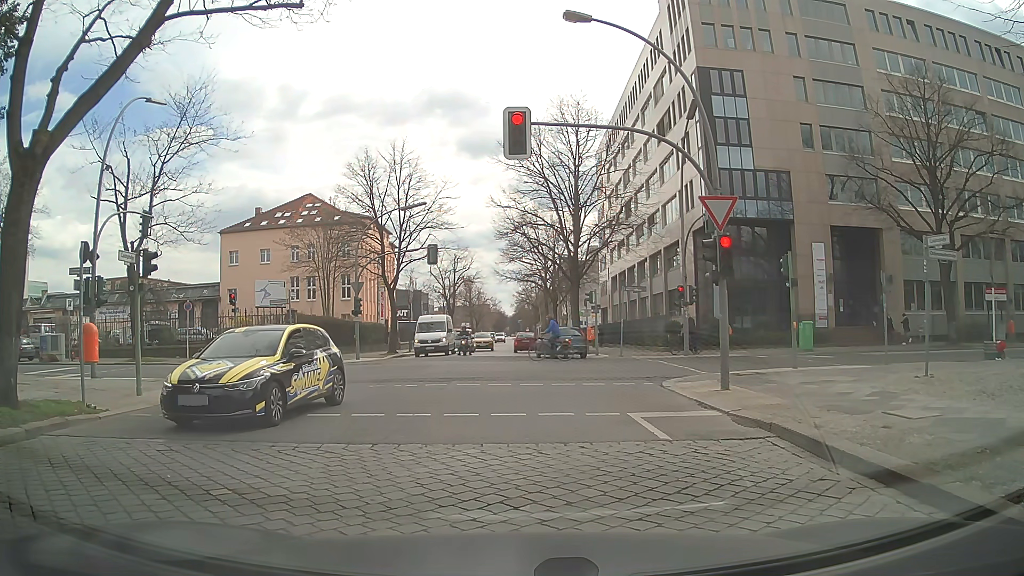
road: residential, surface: sett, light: Day
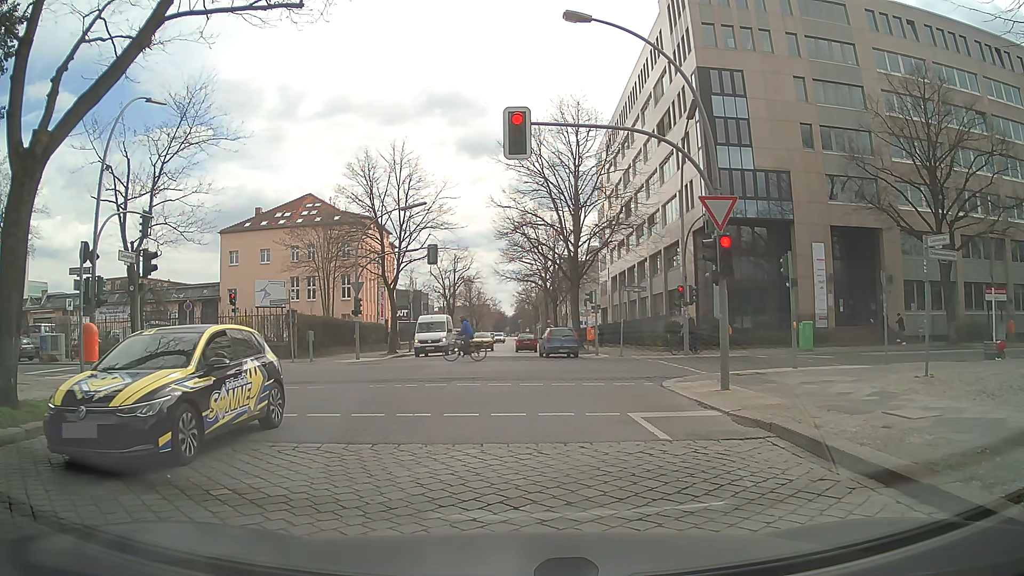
(0.0, 0.0) m; 0°
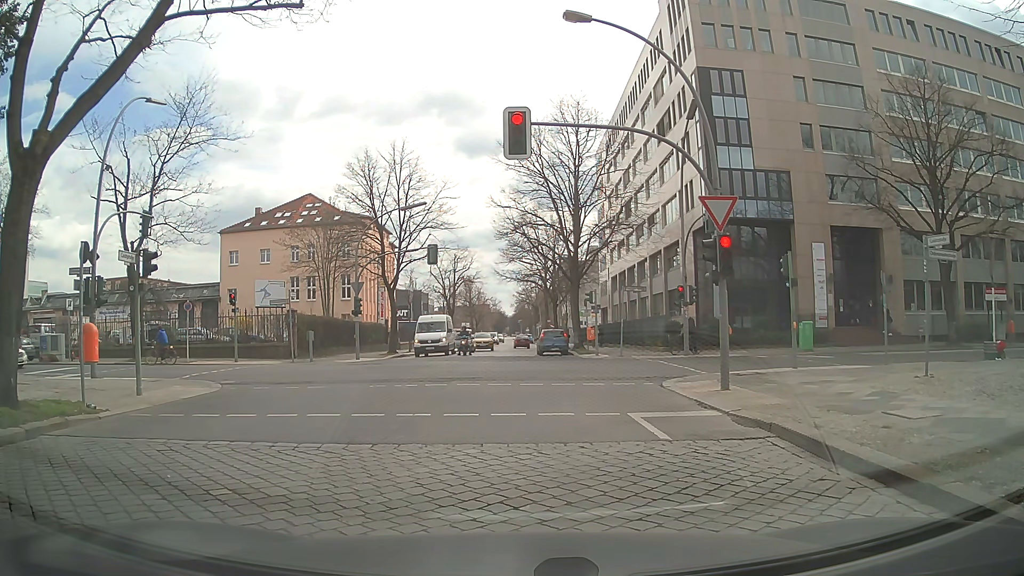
(0.0, 0.0) m; 0°
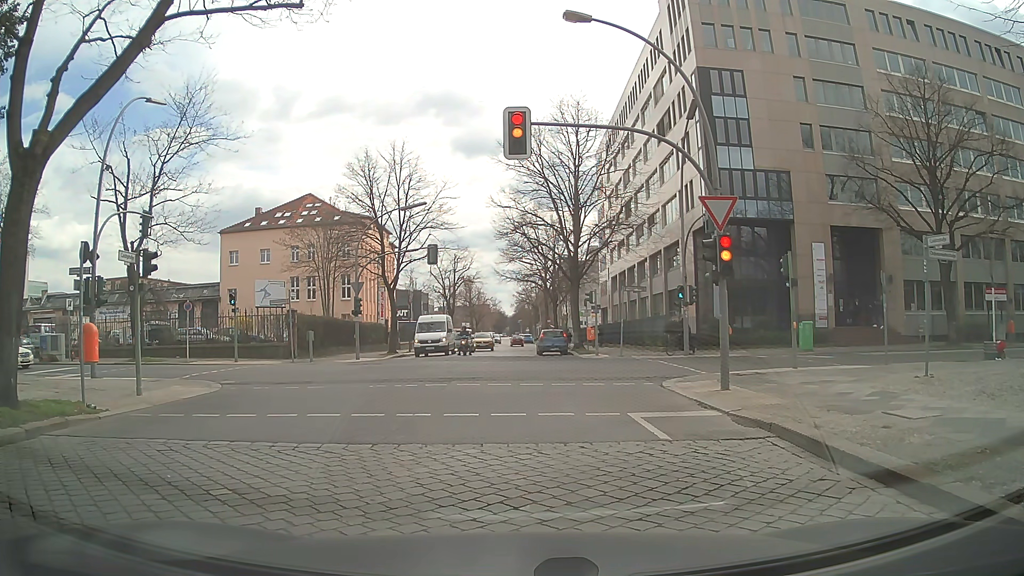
(0.0, 0.0) m; 0°
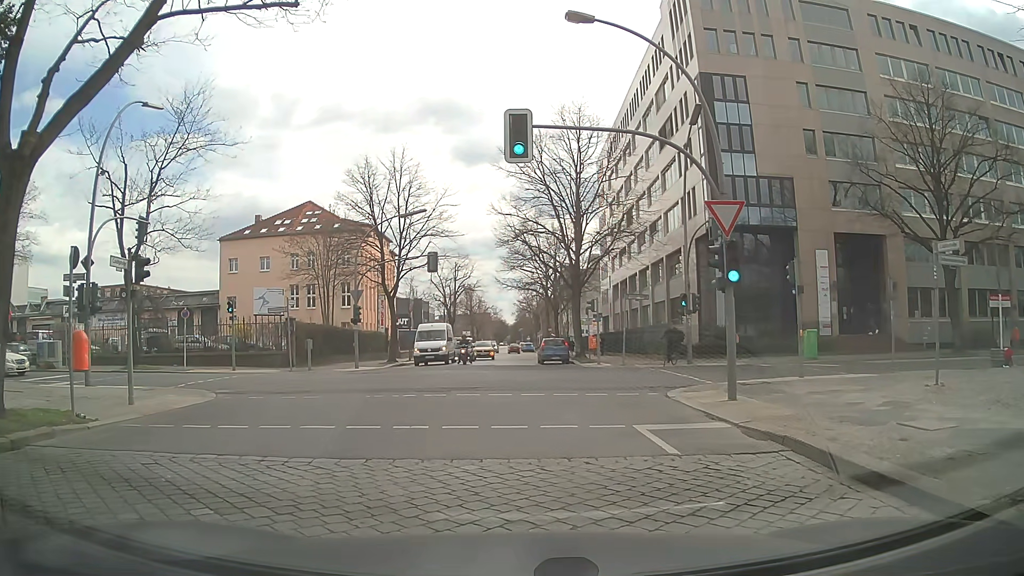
(0.0, +0.5) m; 0°
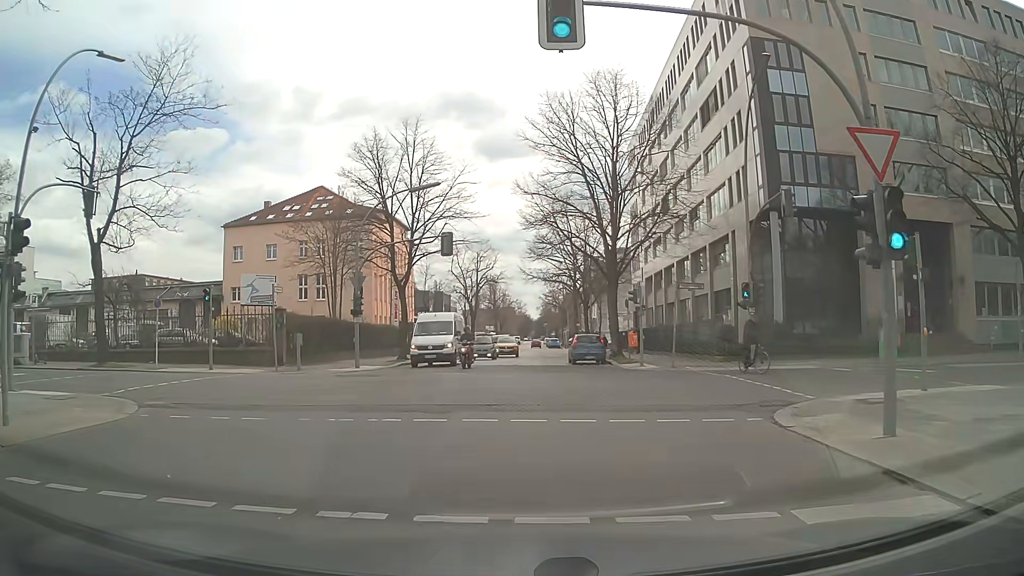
(+0.2, +5.5) m; +1°
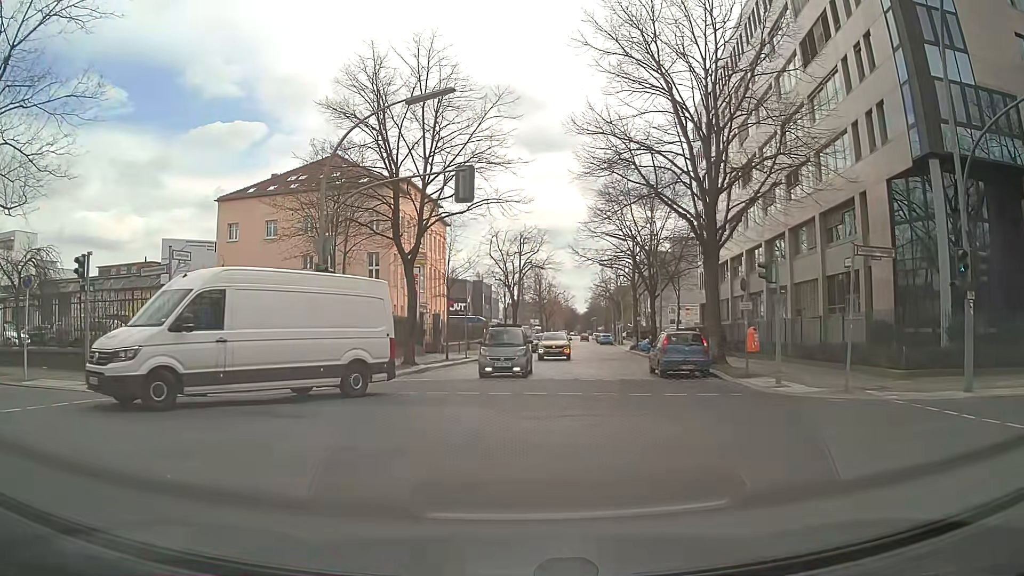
(-0.2, +11.0) m; -2°
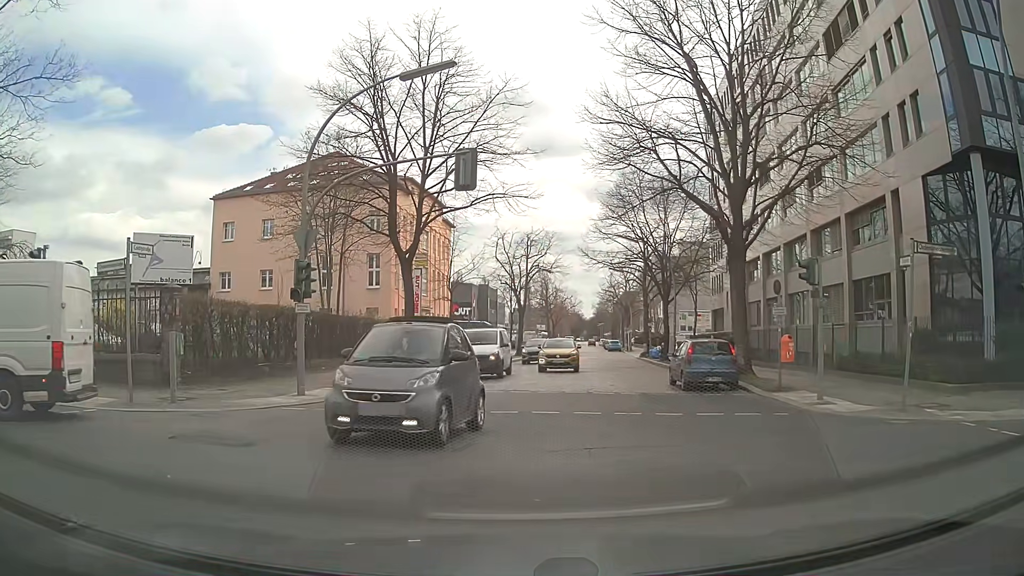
(0.0, +2.1) m; -1°
